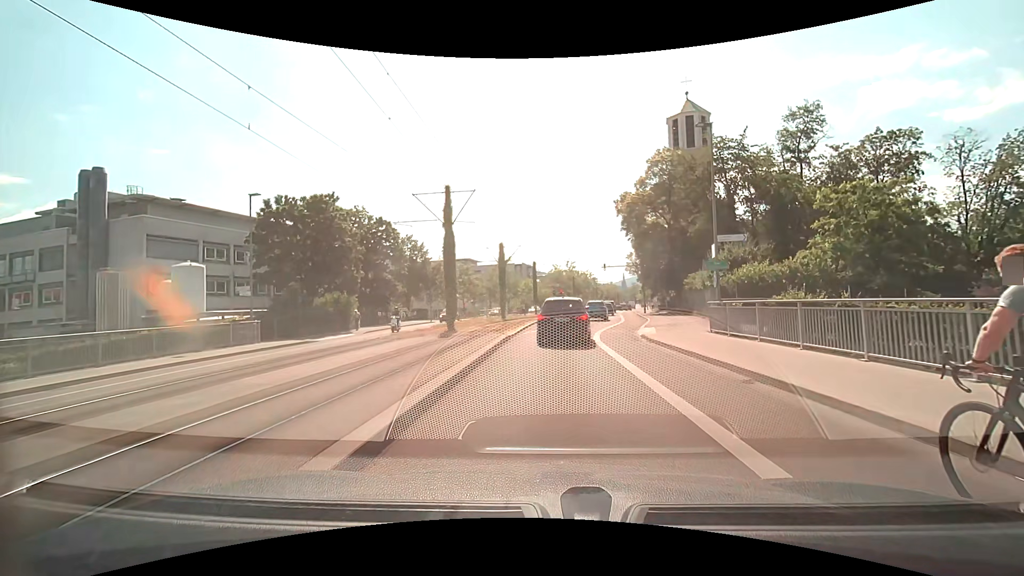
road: secondary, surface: asphalt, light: Day
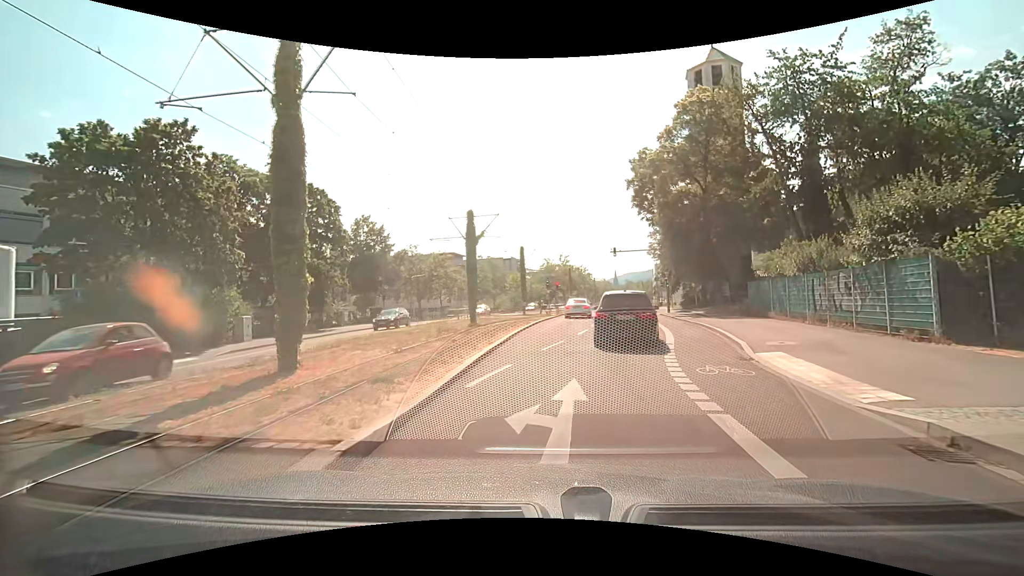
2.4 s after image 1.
(+0.1, +15.4) m; +1°
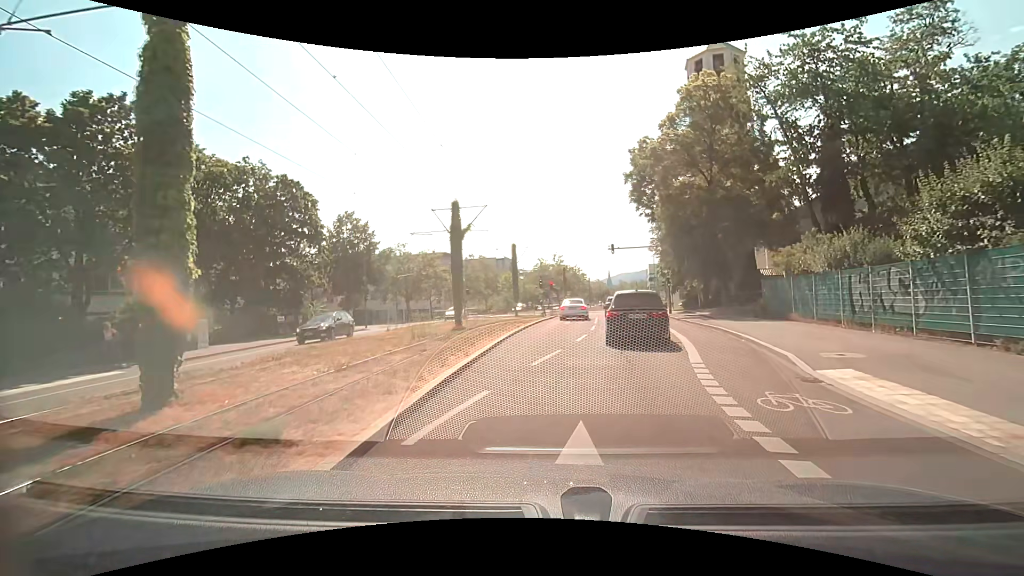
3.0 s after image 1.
(+0.1, +3.0) m; +2°
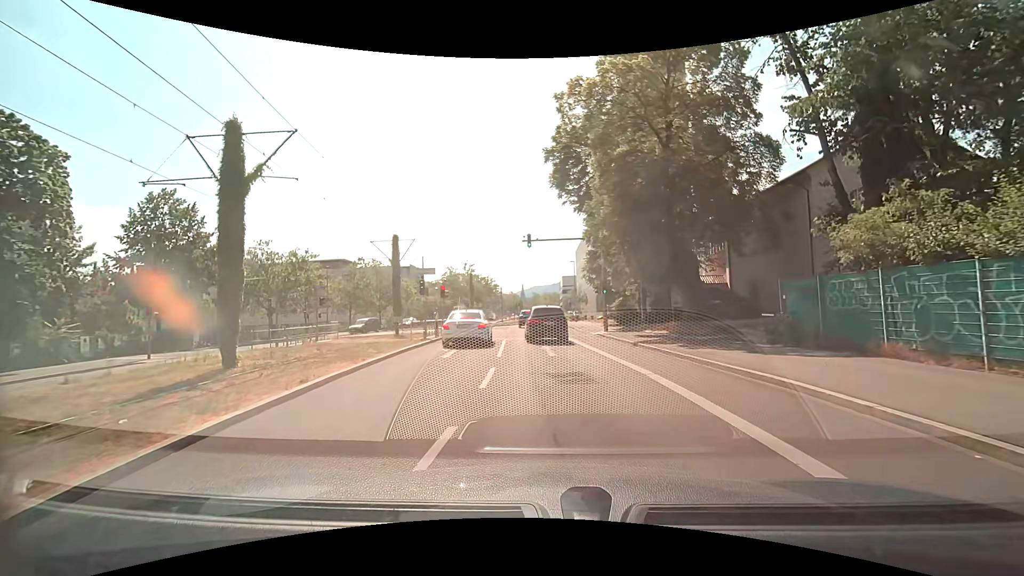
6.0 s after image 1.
(+1.3, +13.6) m; +9°
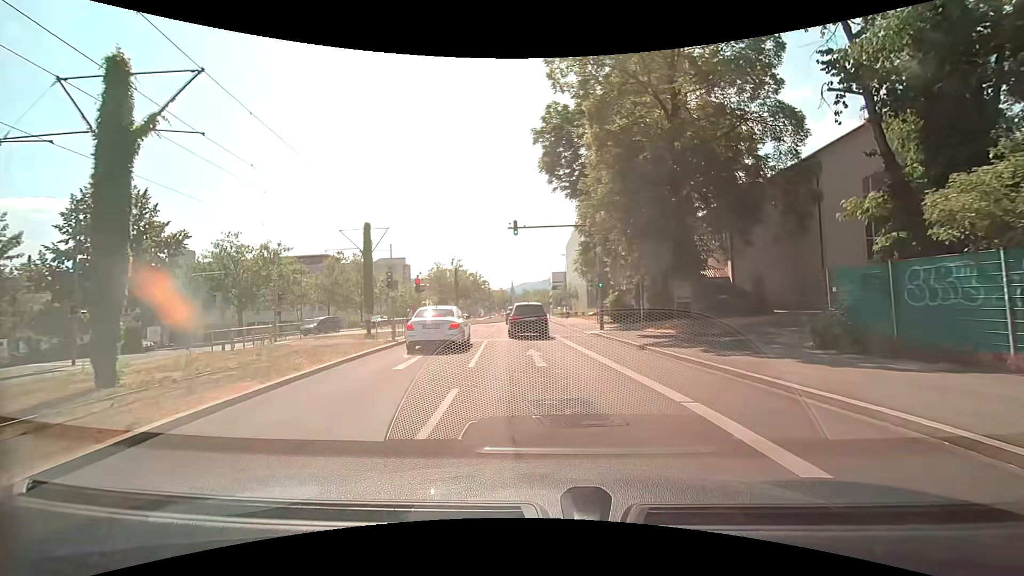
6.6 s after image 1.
(+0.1, +3.7) m; +1°
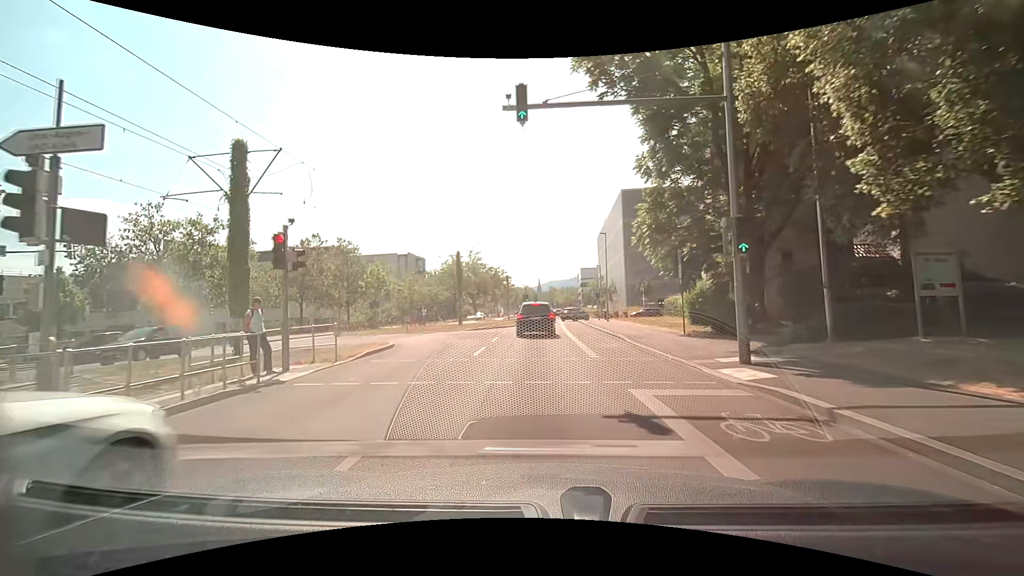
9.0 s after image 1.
(-0.4, +17.0) m; -3°
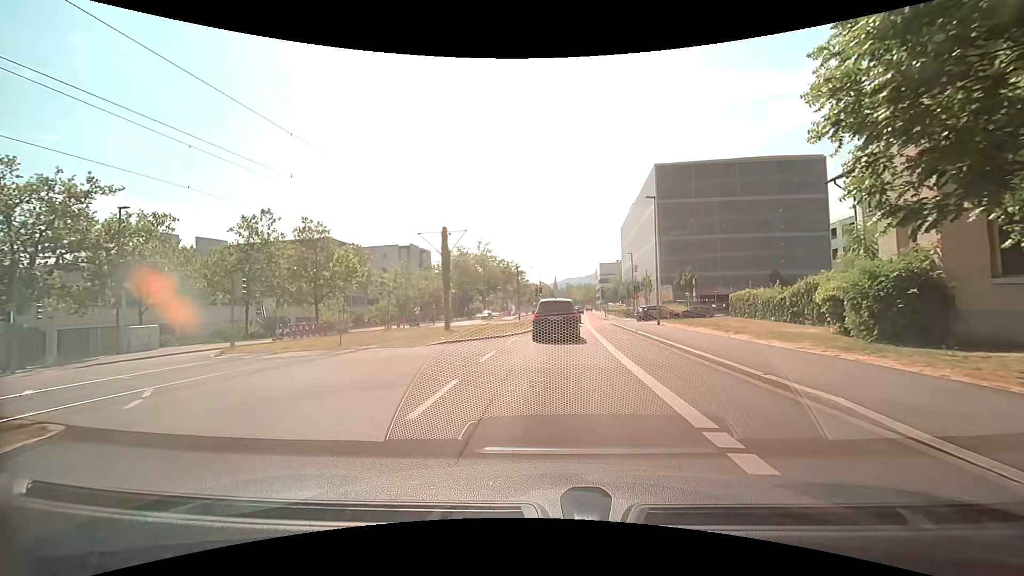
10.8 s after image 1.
(-0.3, +14.2) m; -2°
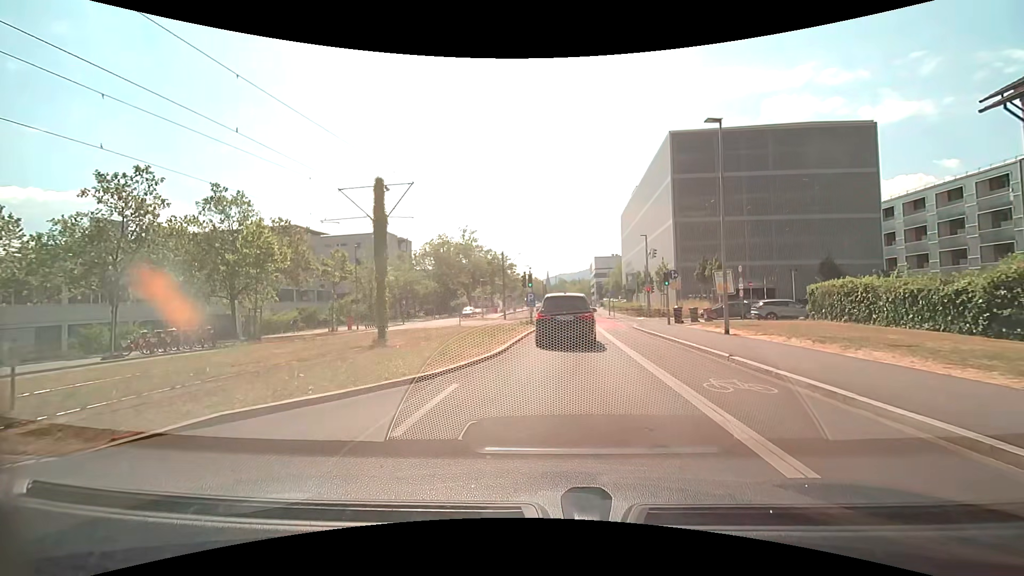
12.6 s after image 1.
(0.0, +12.7) m; +1°
(0, +10) (+1, +20) (+1, +30) (+2, +40) (+3, +50) (+3, +60) (+4, +70) (+4, +80) (+5, +90) (+5, +100) m
